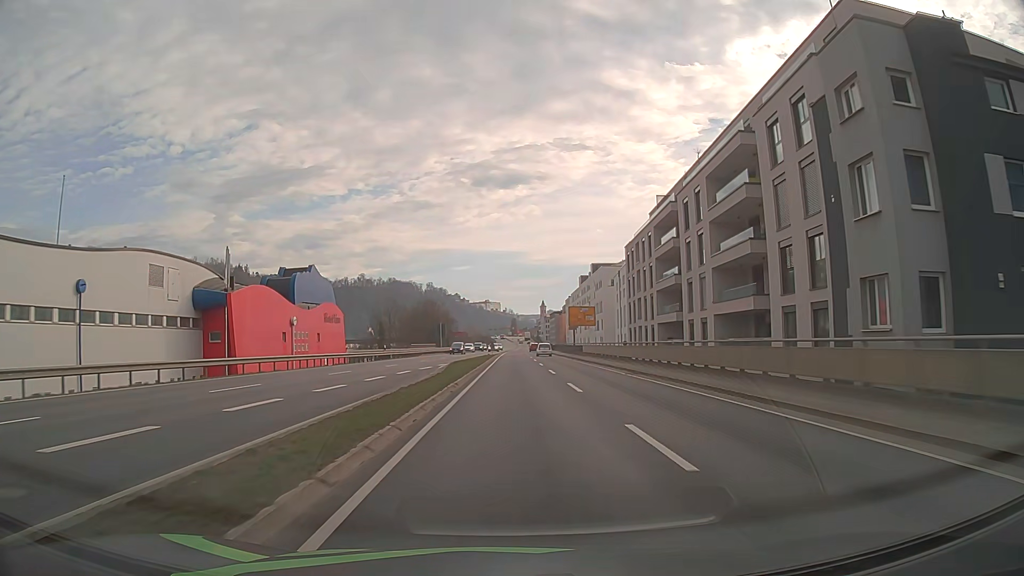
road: primary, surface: asphalt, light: Day
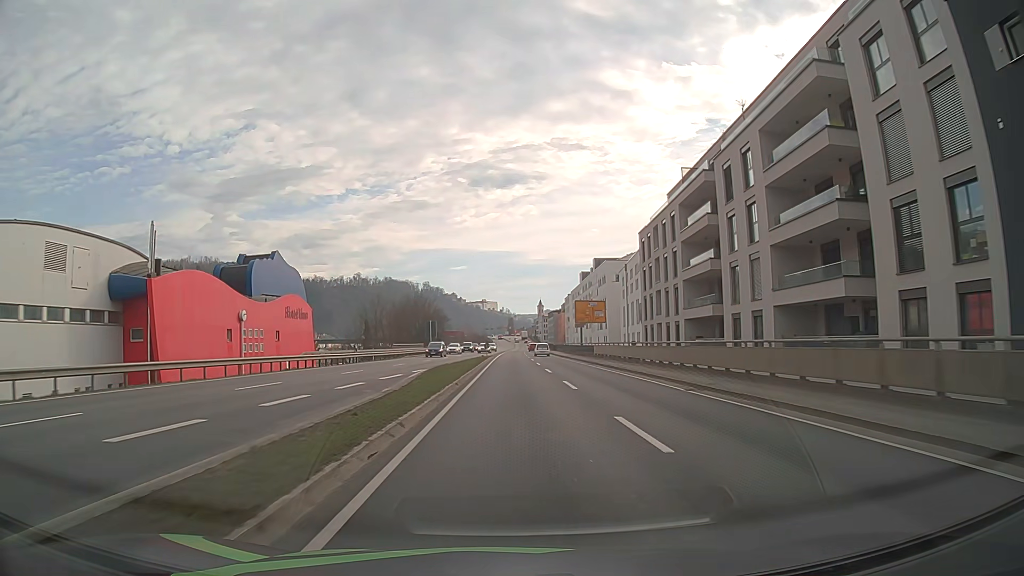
(+0.1, +10.8) m; 0°
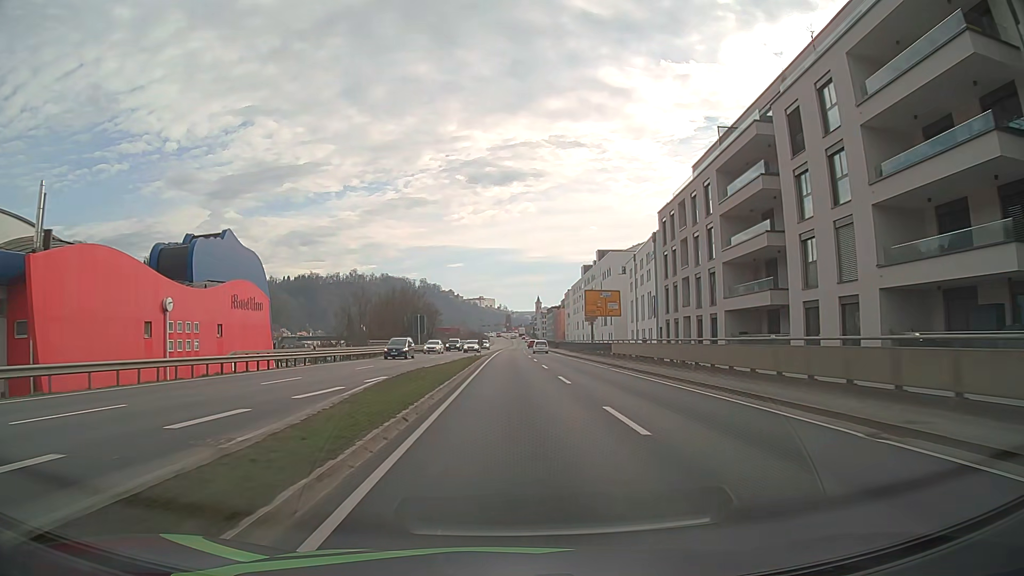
(0.0, +10.7) m; 0°
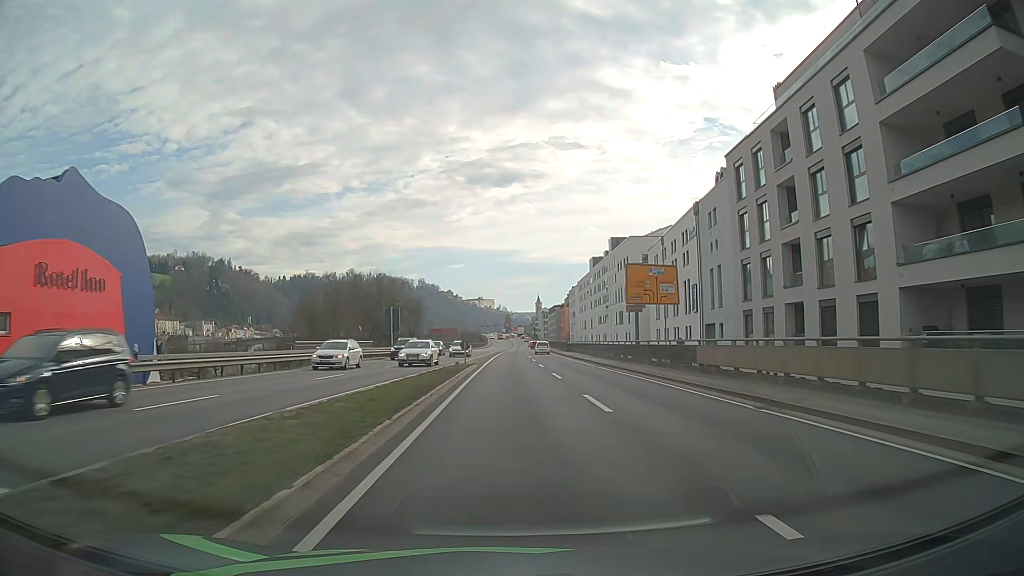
(0.0, +20.7) m; 0°
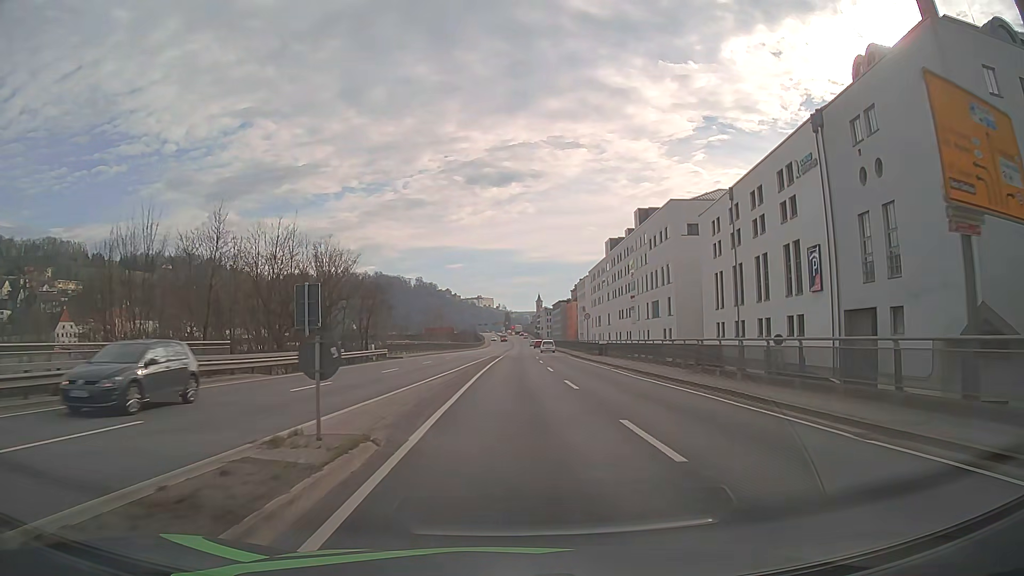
(0.0, +29.4) m; 0°
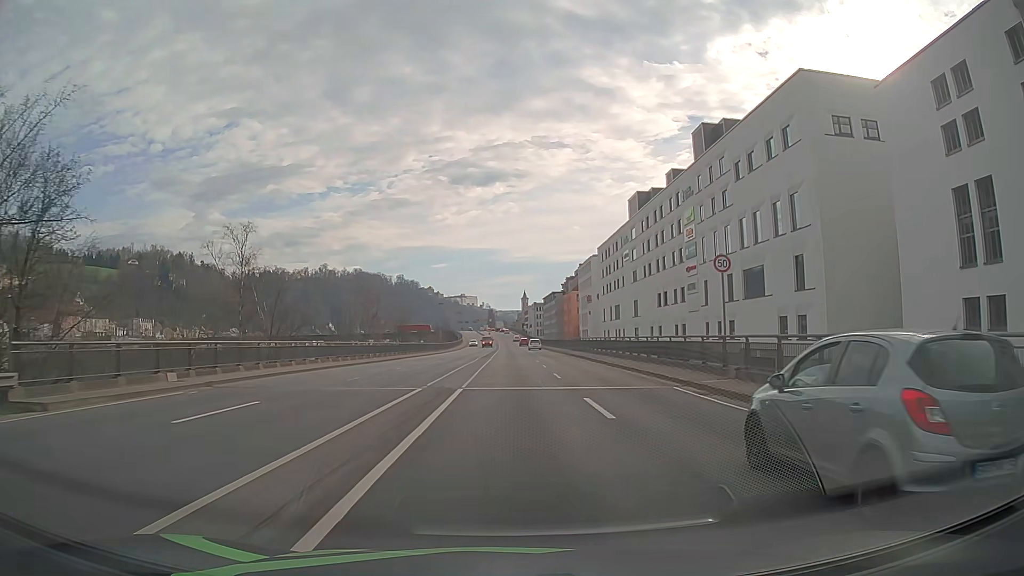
(+0.6, +43.8) m; +2°
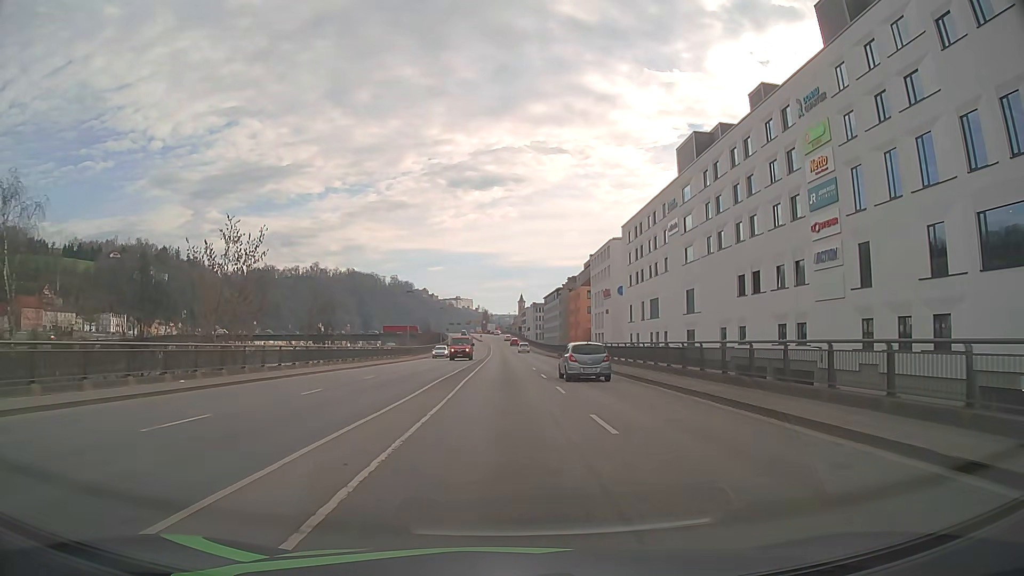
(+0.1, +31.6) m; 0°
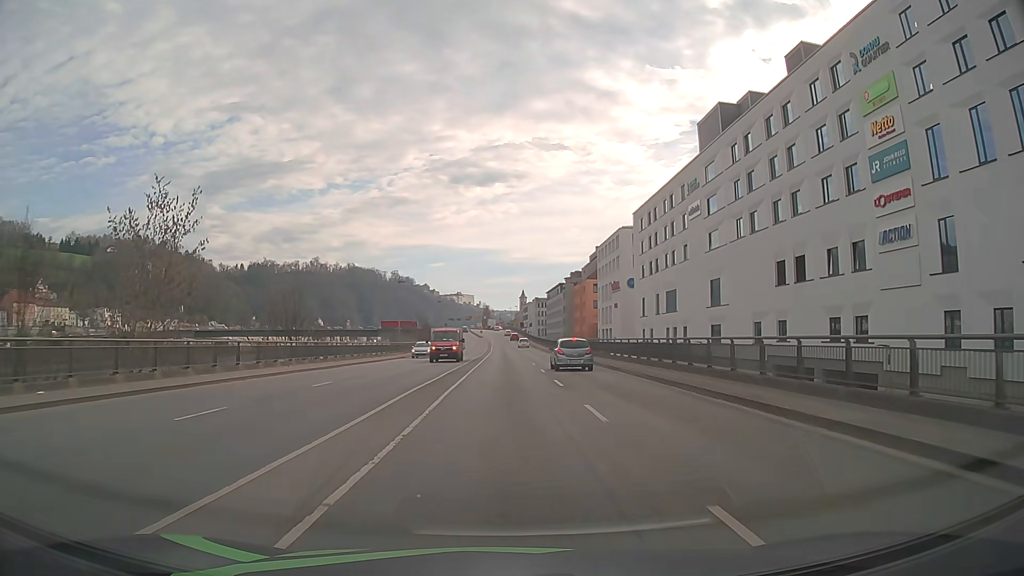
(0.0, +7.9) m; 0°
(0, +10) (0, +20) (0, +30) (0, +40) (-1, +50) (-1, +60) (-1, +70) (-1, +80) (-1, +90) (-1, +100) m
